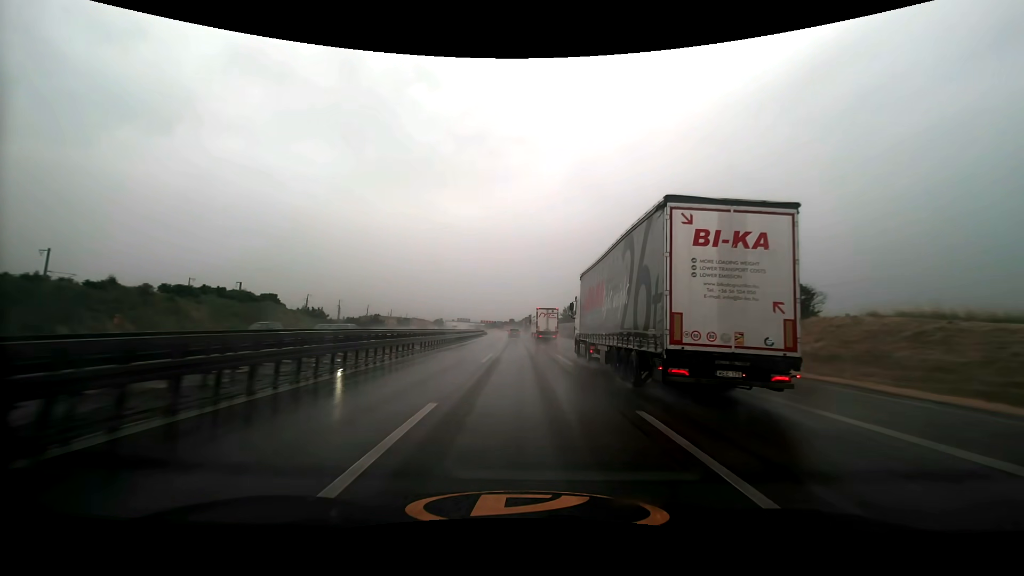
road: motorway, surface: asphalt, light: Day
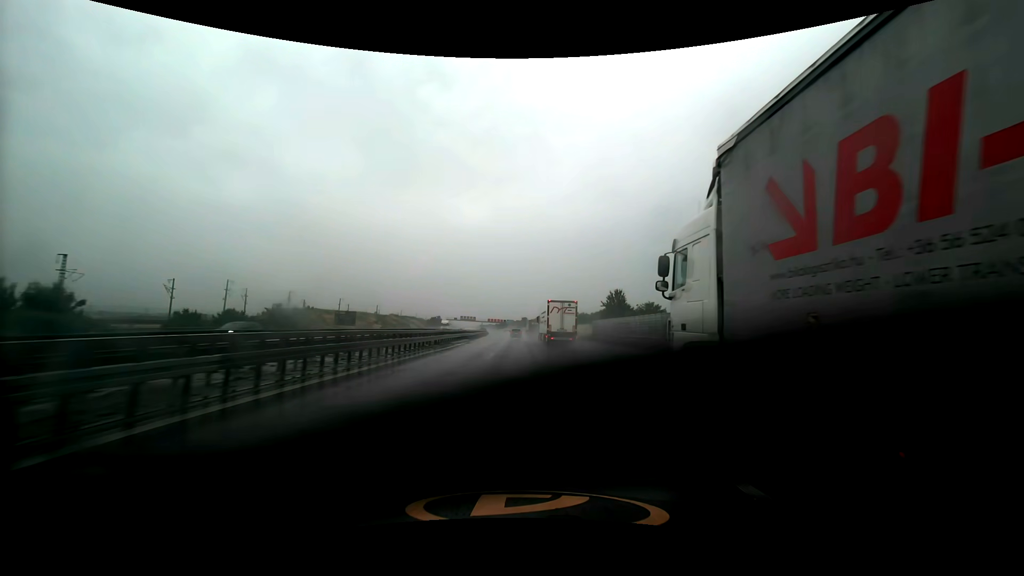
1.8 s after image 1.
(-0.7, +52.2) m; -2°
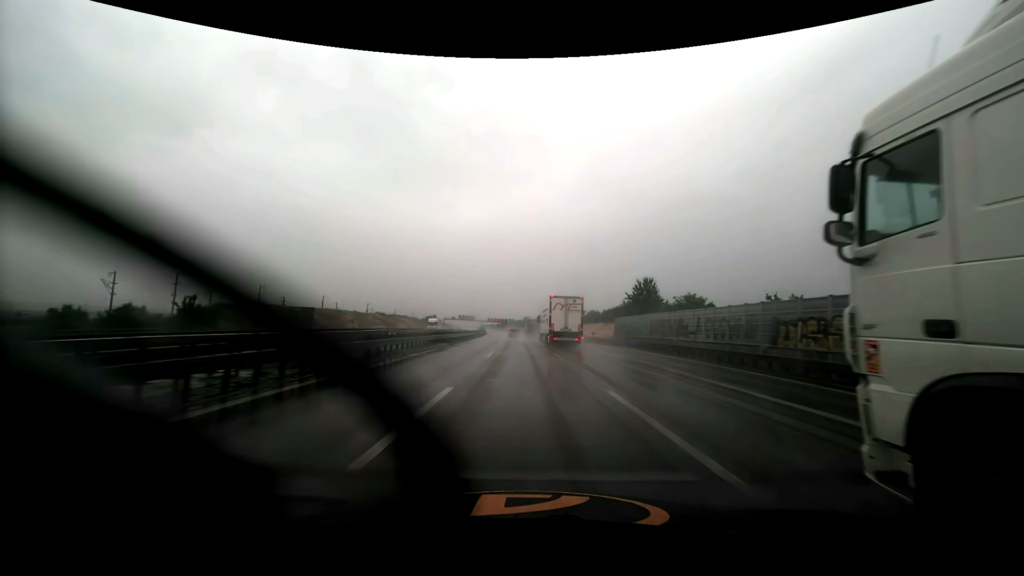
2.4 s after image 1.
(0.0, +17.3) m; 0°
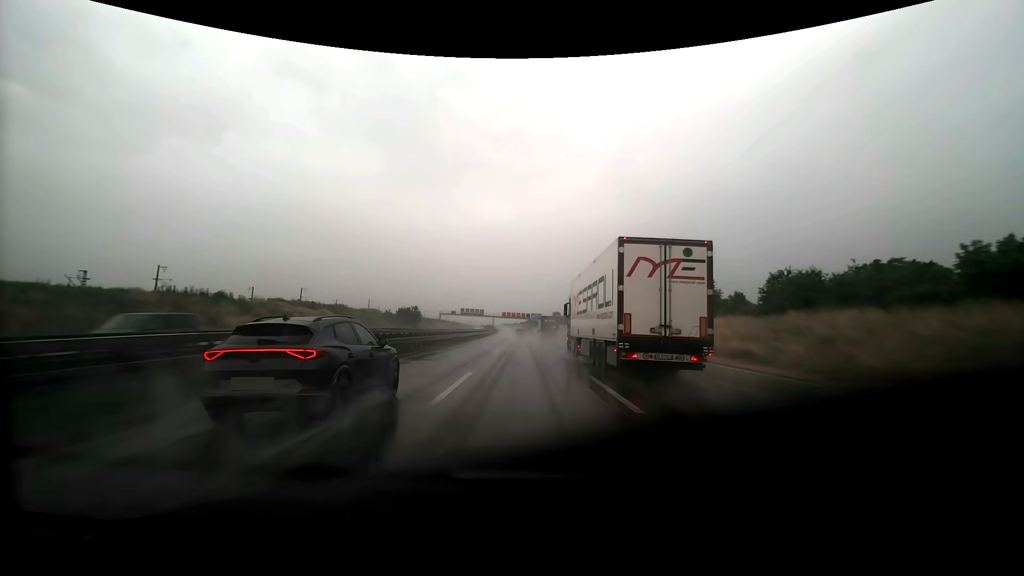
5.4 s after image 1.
(-1.9, +86.6) m; -3°
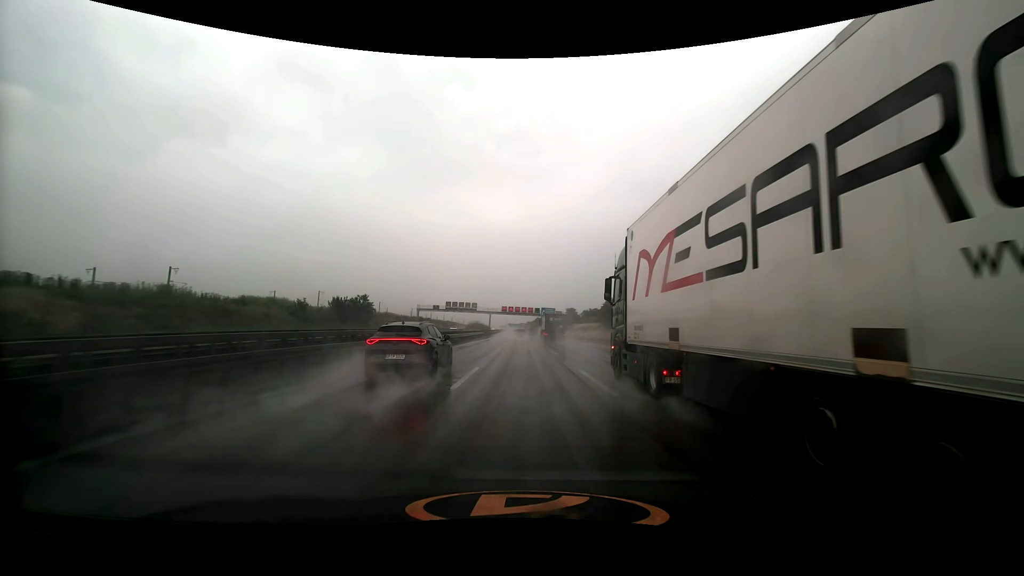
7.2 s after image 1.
(-0.4, +52.4) m; -1°
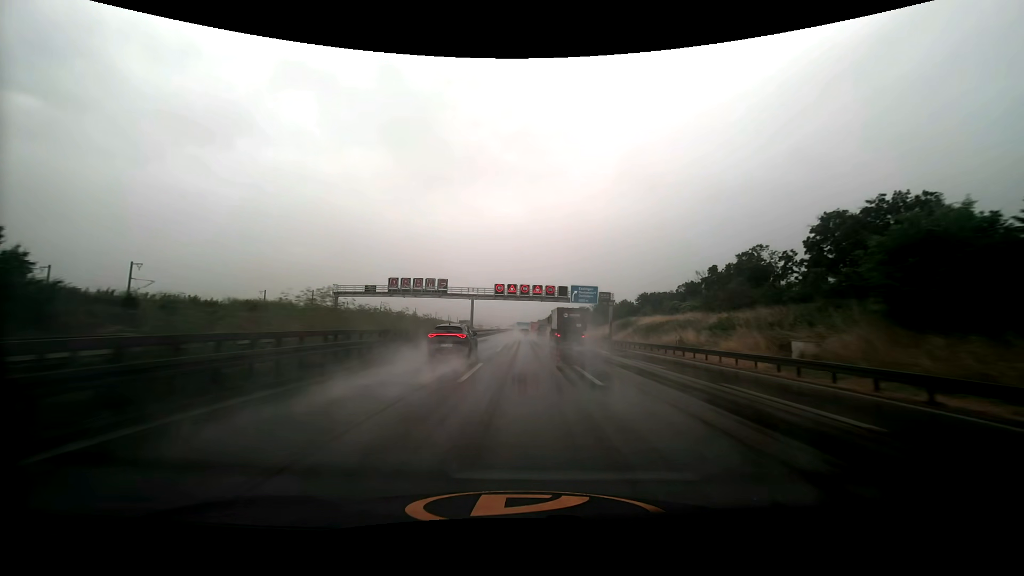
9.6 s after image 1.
(-0.6, +70.1) m; -1°
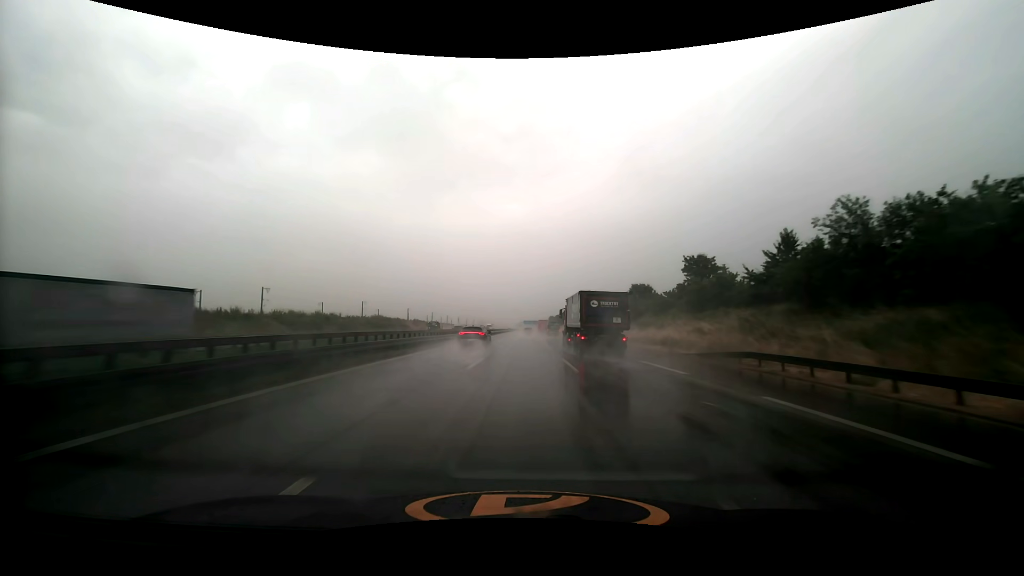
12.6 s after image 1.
(-0.4, +87.1) m; -1°
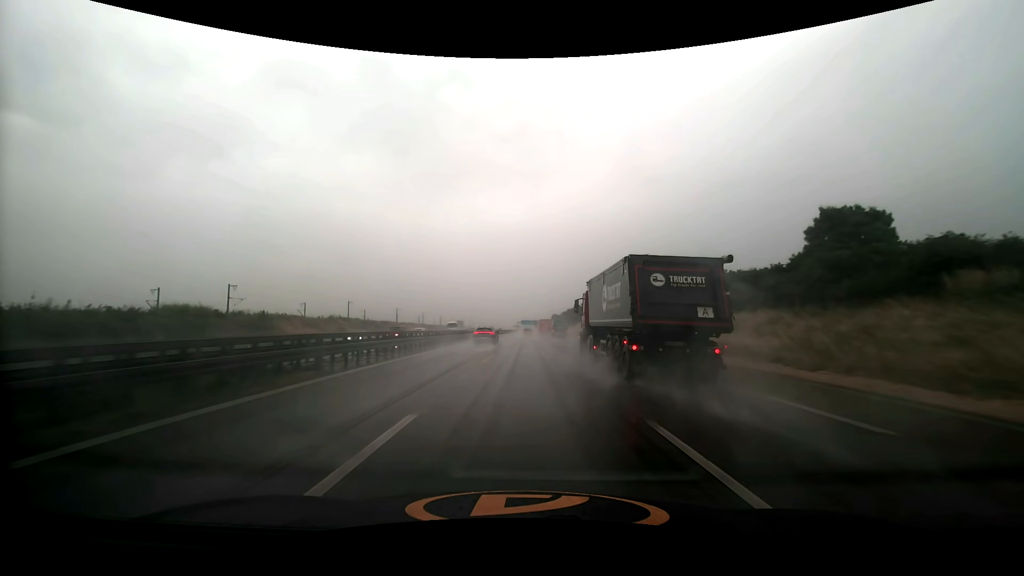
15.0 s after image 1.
(-0.2, +69.2) m; 0°
(0, +10) (0, +20) (0, +30) (0, +40) (0, +50) (0, +60) (0, +70) (0, +80) (0, +90) (0, +100) m
